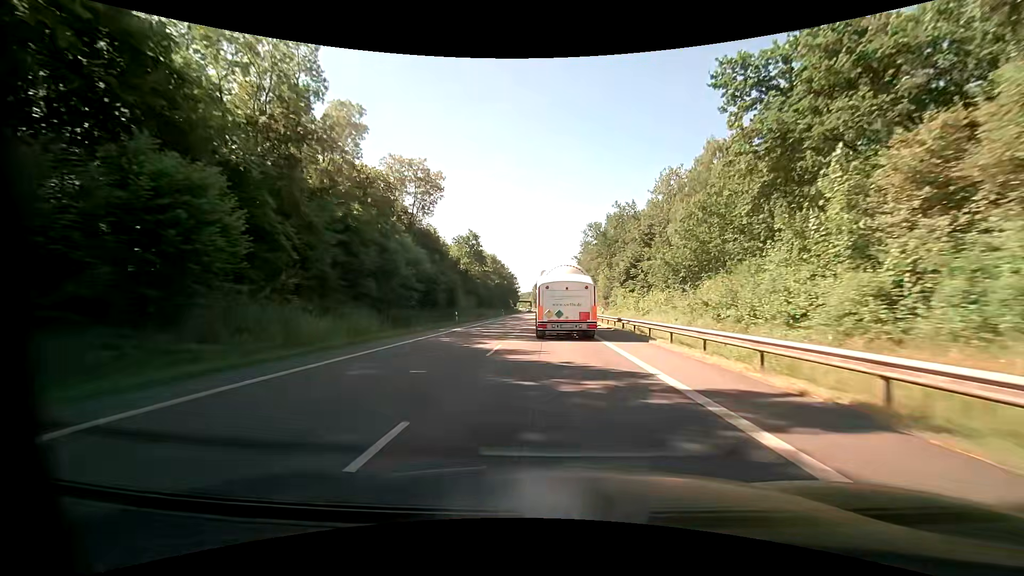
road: primary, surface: asphalt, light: Day
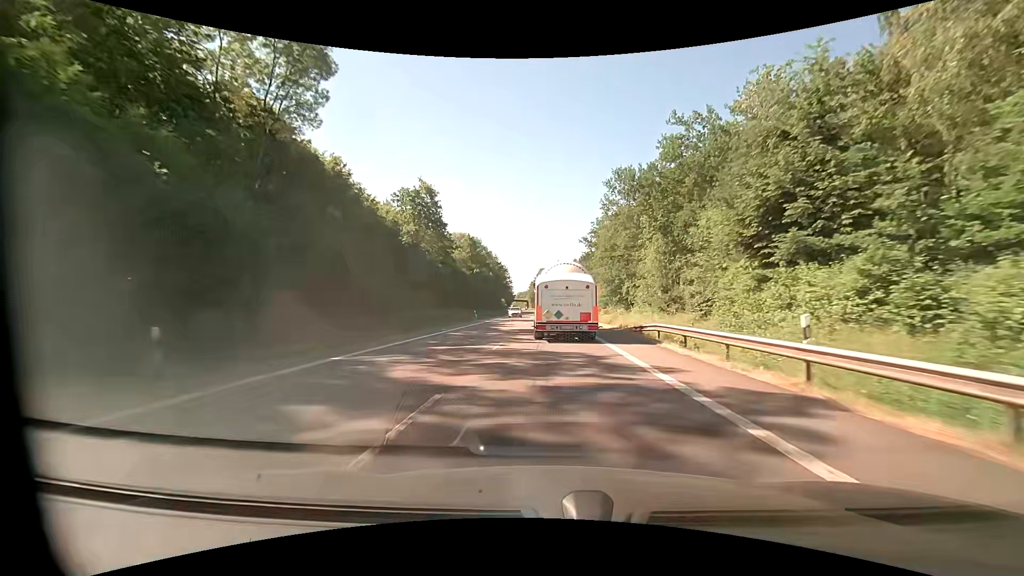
(0.0, +33.9) m; 0°
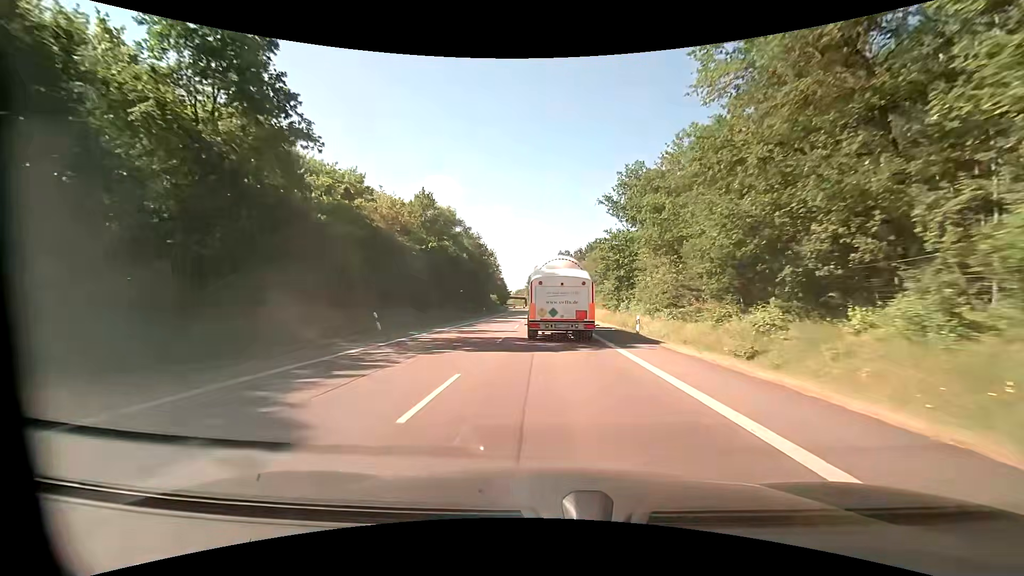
(+0.1, +33.8) m; 0°
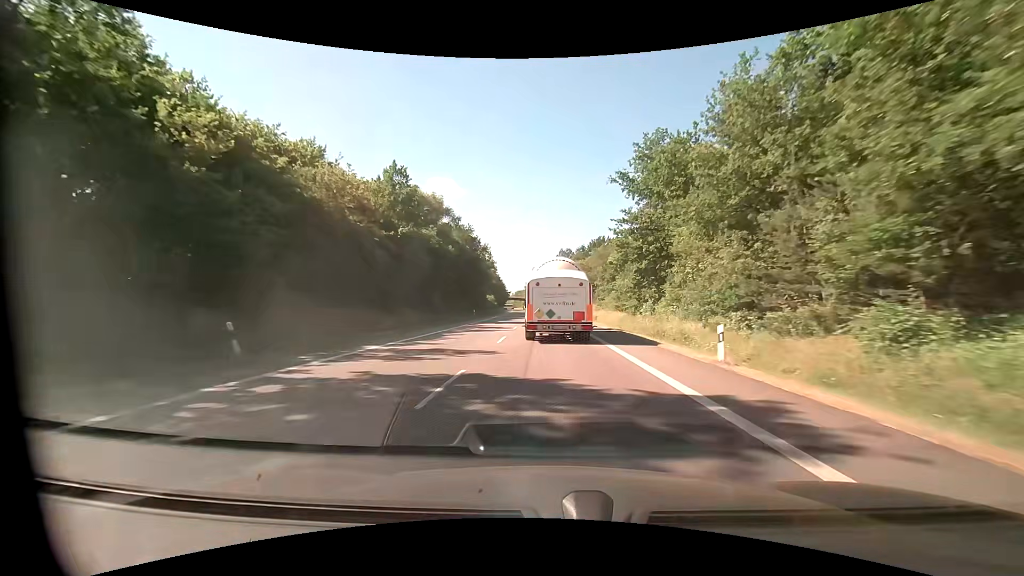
(0.0, +11.1) m; 0°
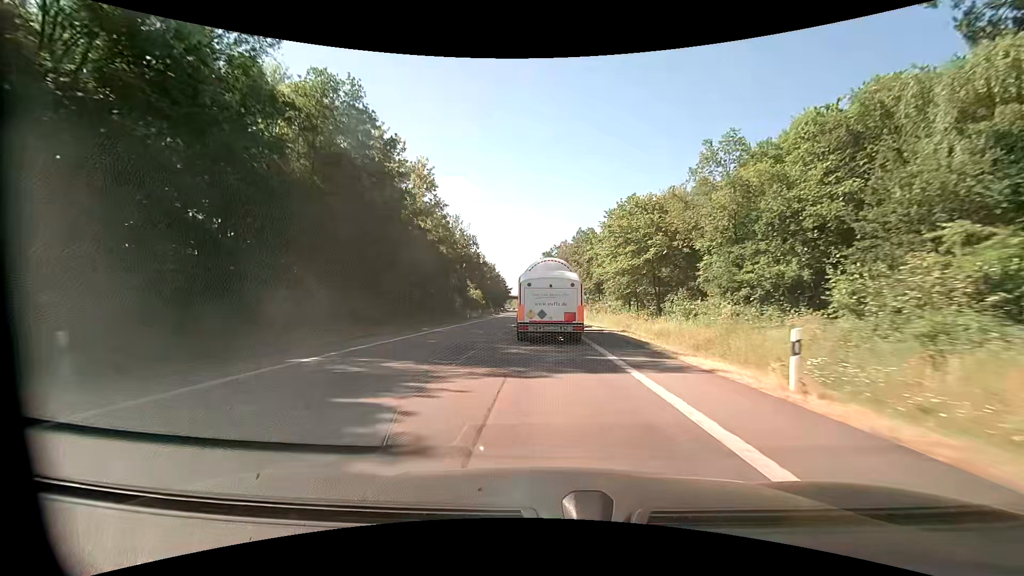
(-0.4, +54.9) m; -1°
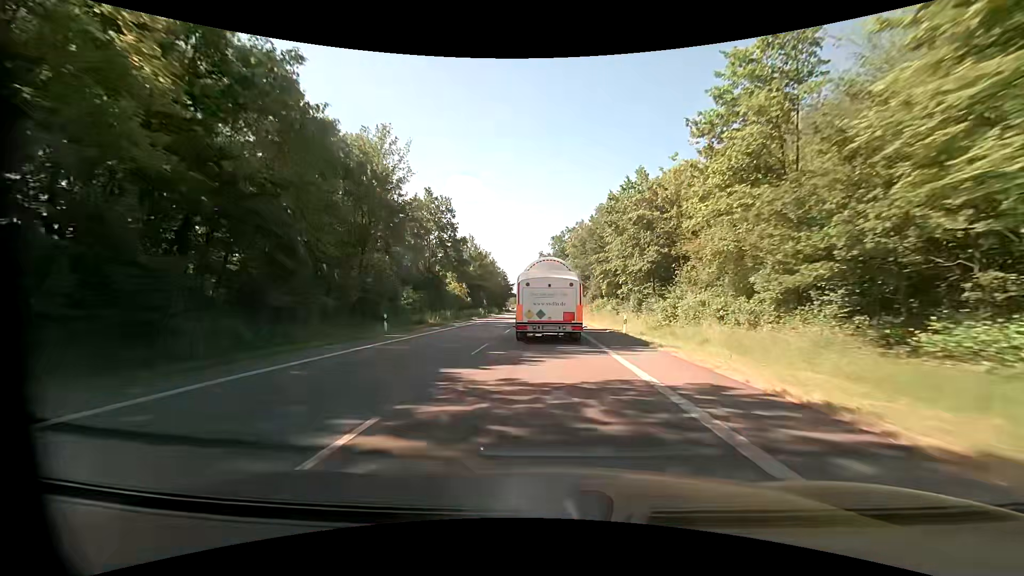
(-0.4, +32.9) m; -1°
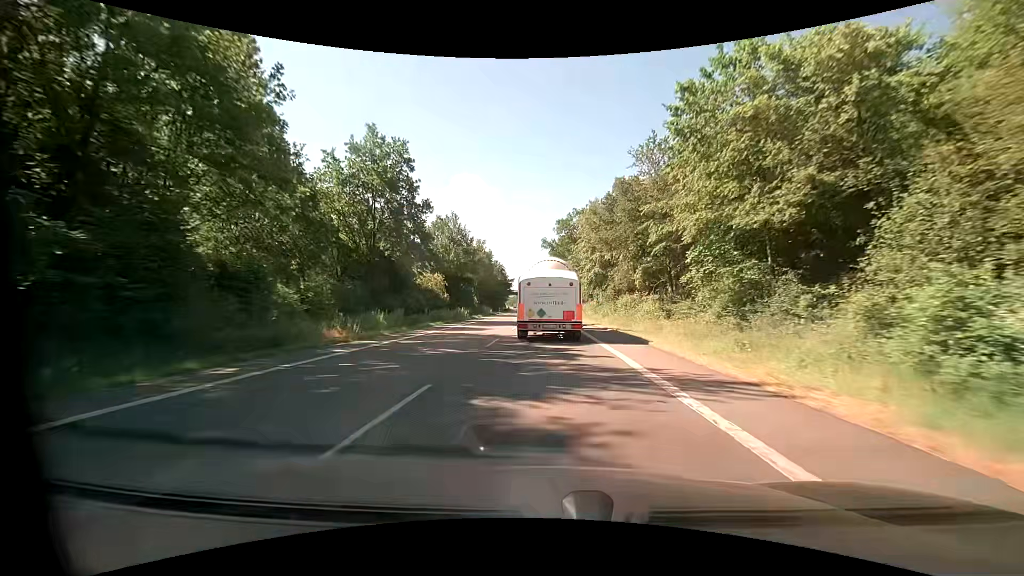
(+0.1, +21.4) m; 0°
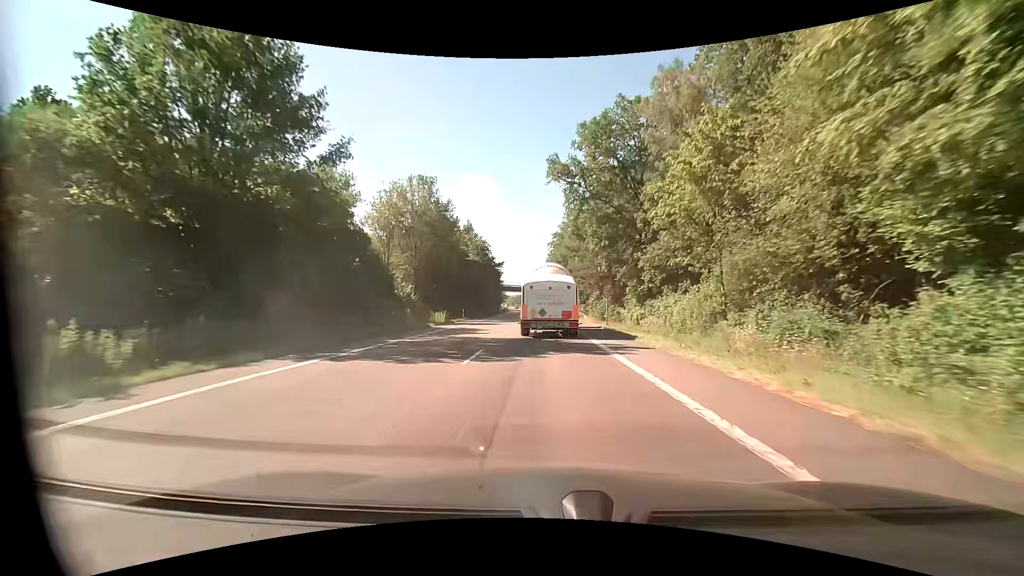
(-0.2, +52.3) m; -1°
(0, +10) (0, +20) (0, +30) (0, +40) (0, +50) (-1, +60) (-1, +70) (-1, +80) (-1, +90) (-2, +100) m
